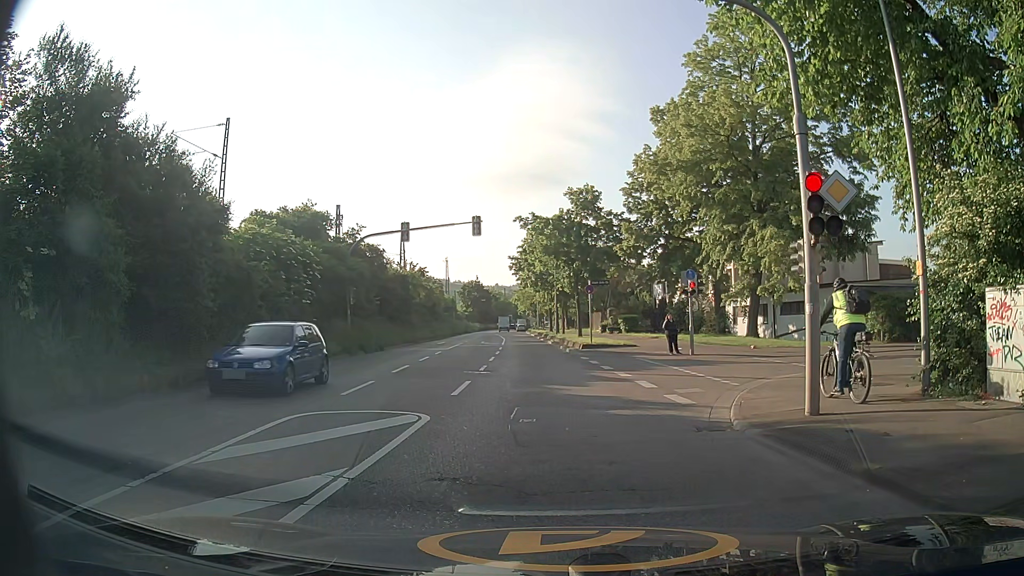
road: secondary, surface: asphalt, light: Day
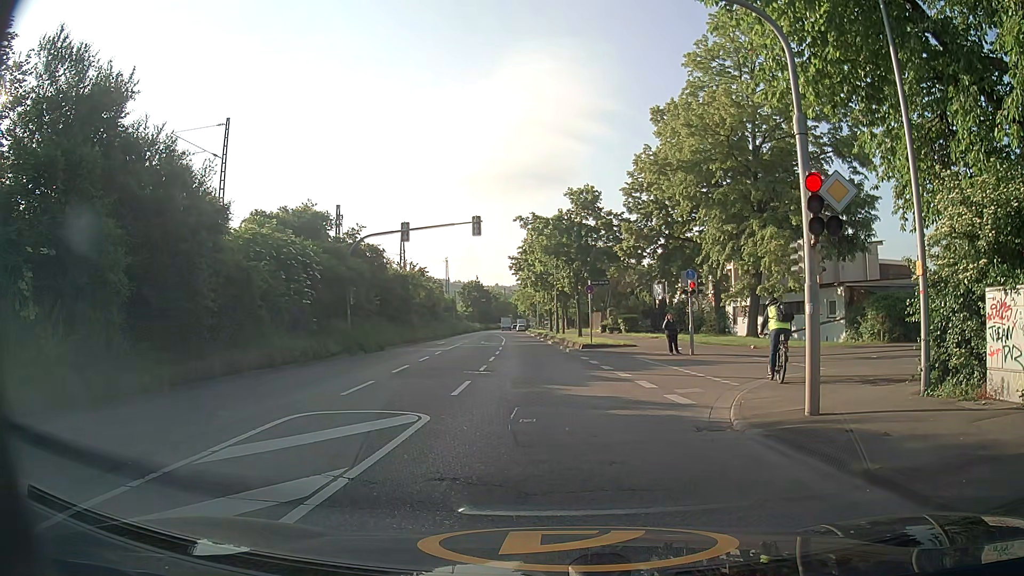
(0.0, 0.0) m; 0°
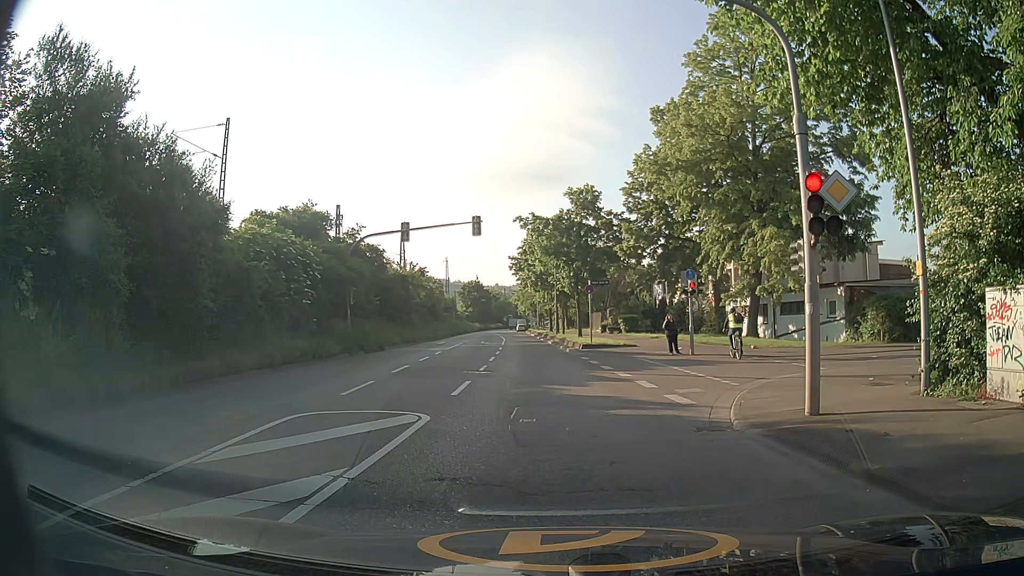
(0.0, 0.0) m; 0°
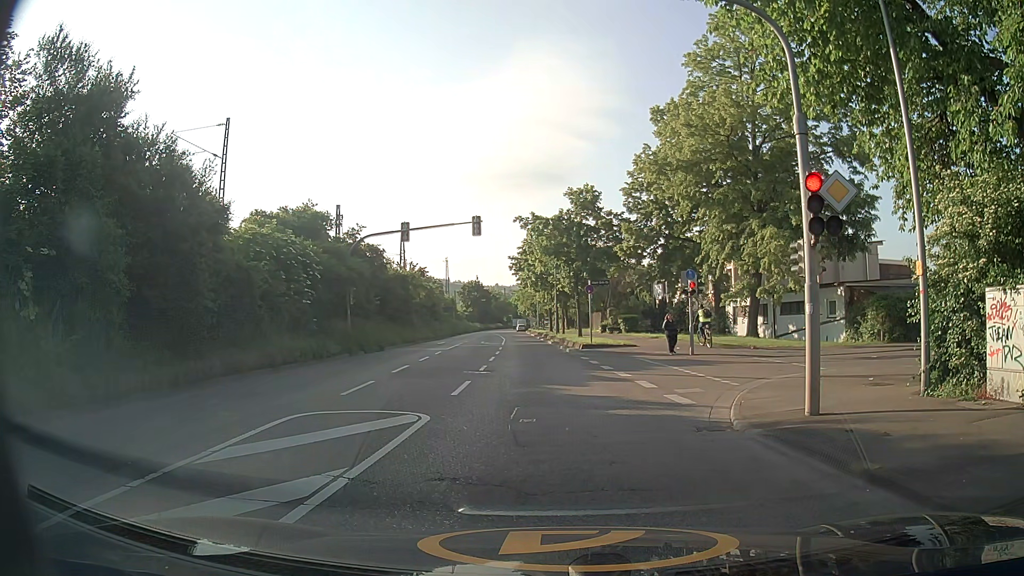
(0.0, 0.0) m; 0°
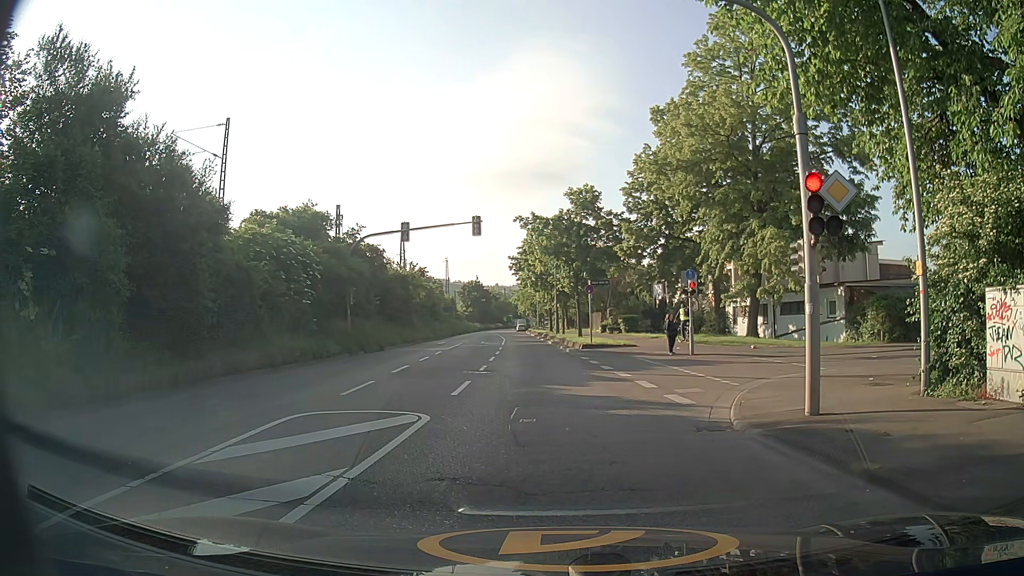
(0.0, 0.0) m; 0°
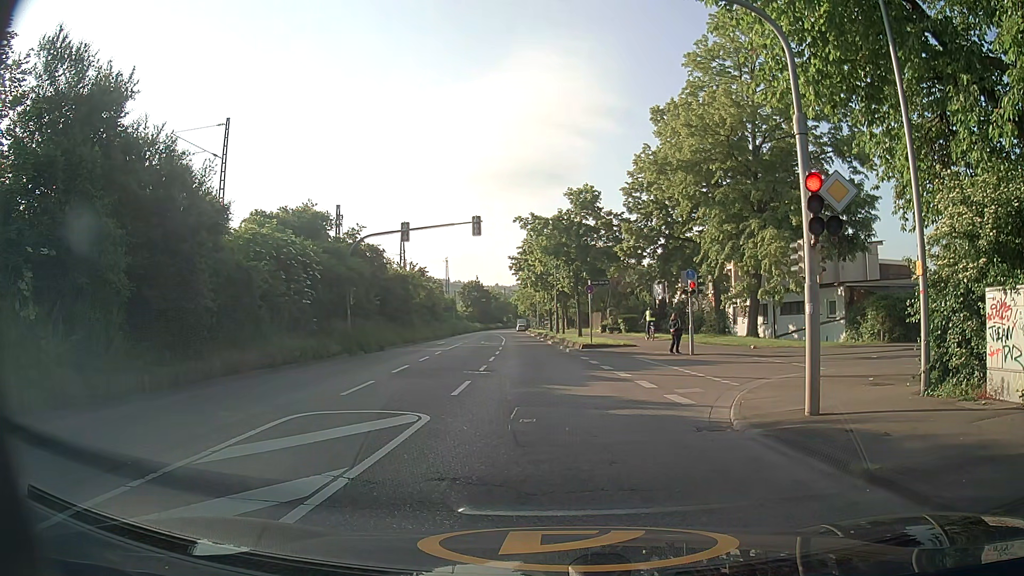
(0.0, 0.0) m; 0°
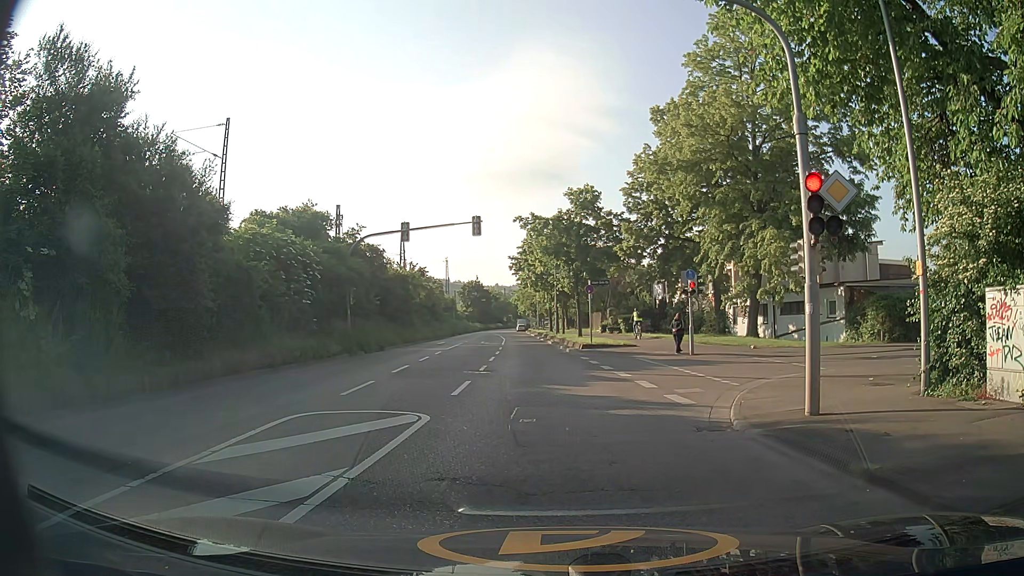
(0.0, 0.0) m; 0°
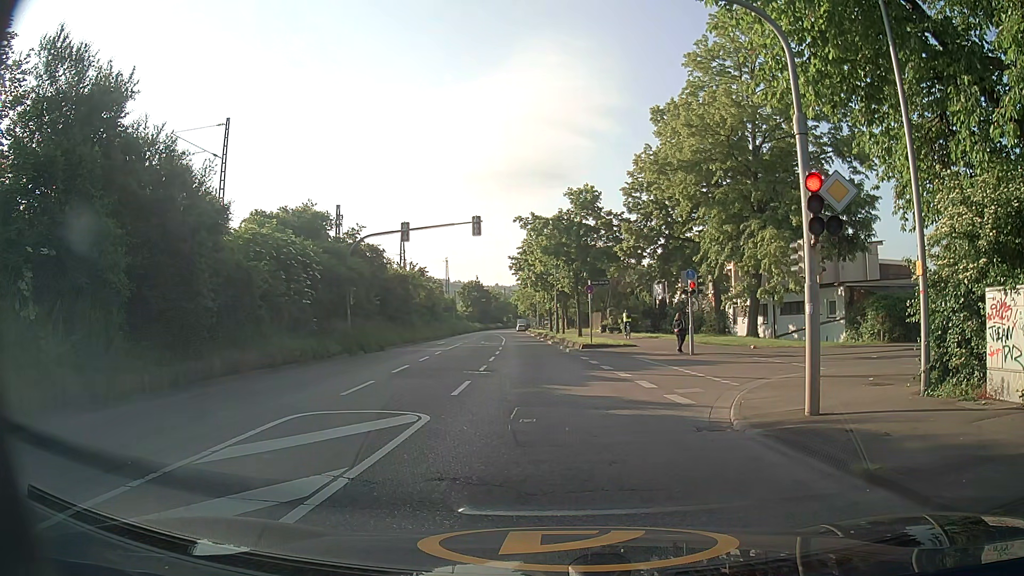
(0.0, 0.0) m; 0°
(0, +10) (-1, +20) (-2, +30) (-2, +40) (-3, +50) (-4, +60) (-5, +70) (-5, +80) (-7, +90) (-8, +100) m
